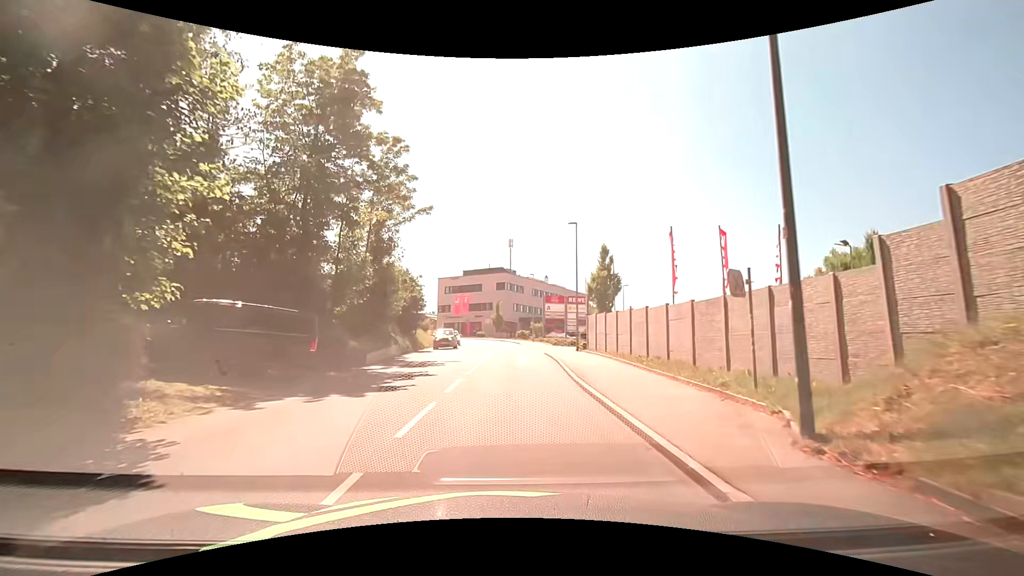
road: tertiary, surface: asphalt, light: Day
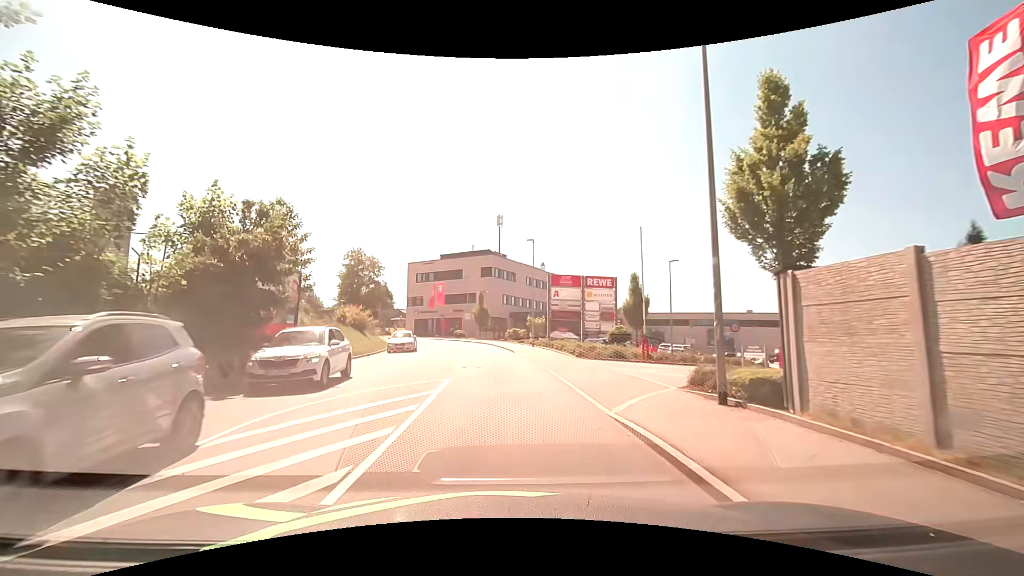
(+0.1, +22.3) m; -1°
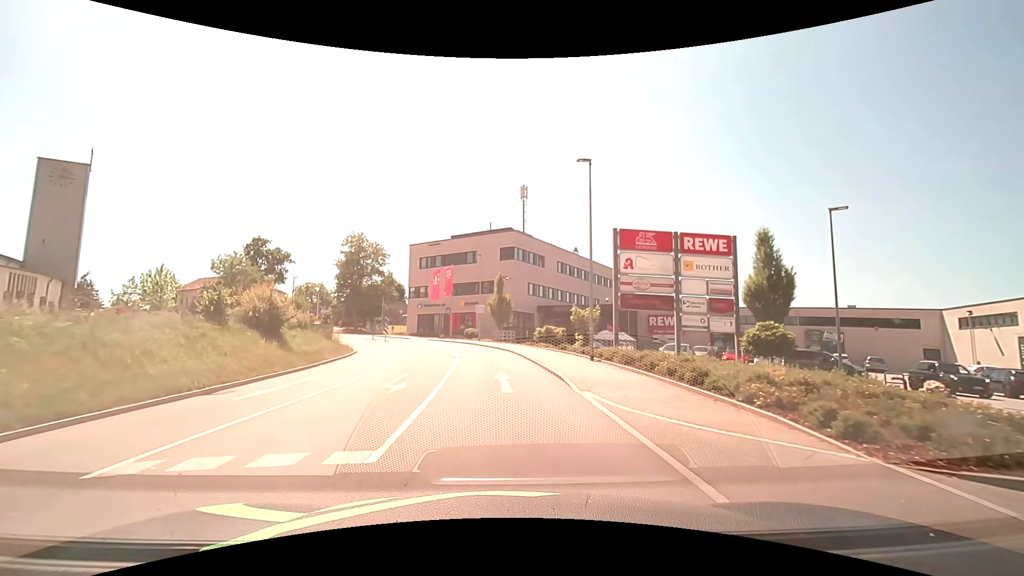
(-0.2, +17.9) m; -3°
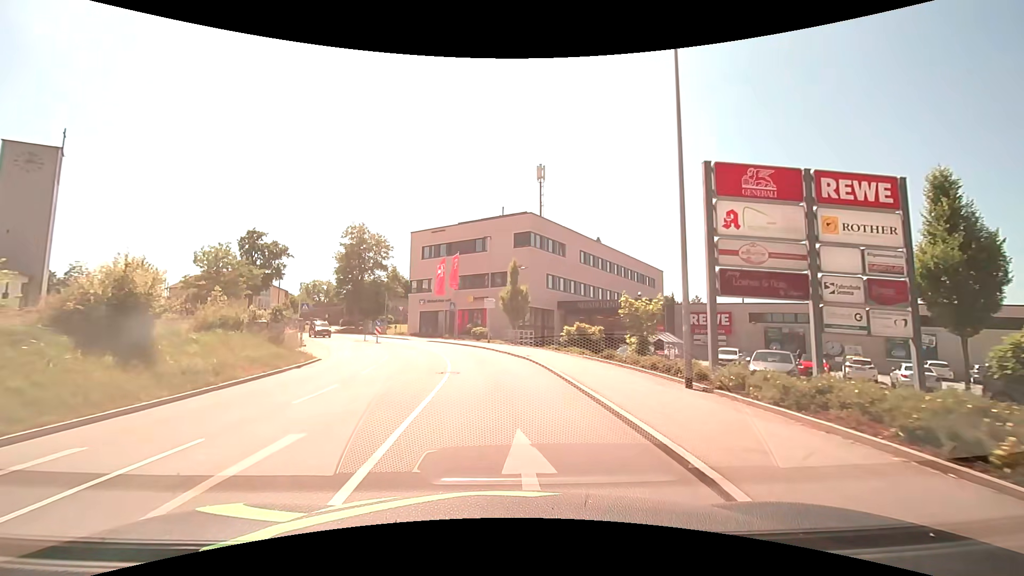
(-0.1, +9.0) m; -1°
(0, +10) (-1, +20) (-3, +30) (-6, +39) (-10, +48) (-15, +57) (-19, +66) (-18, +76) (-12, +84) (-5, +91) m
